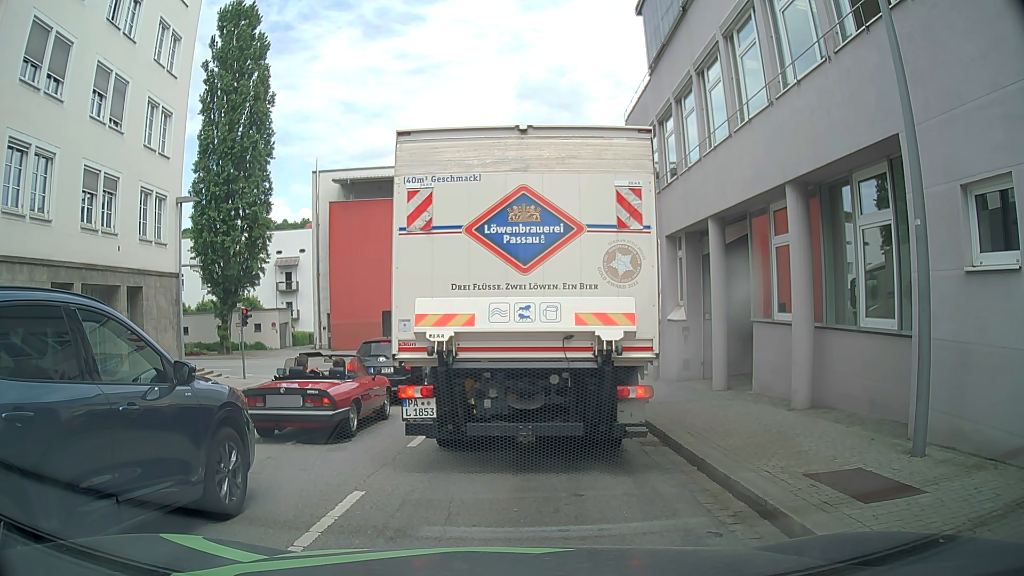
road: tertiary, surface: asphalt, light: Day
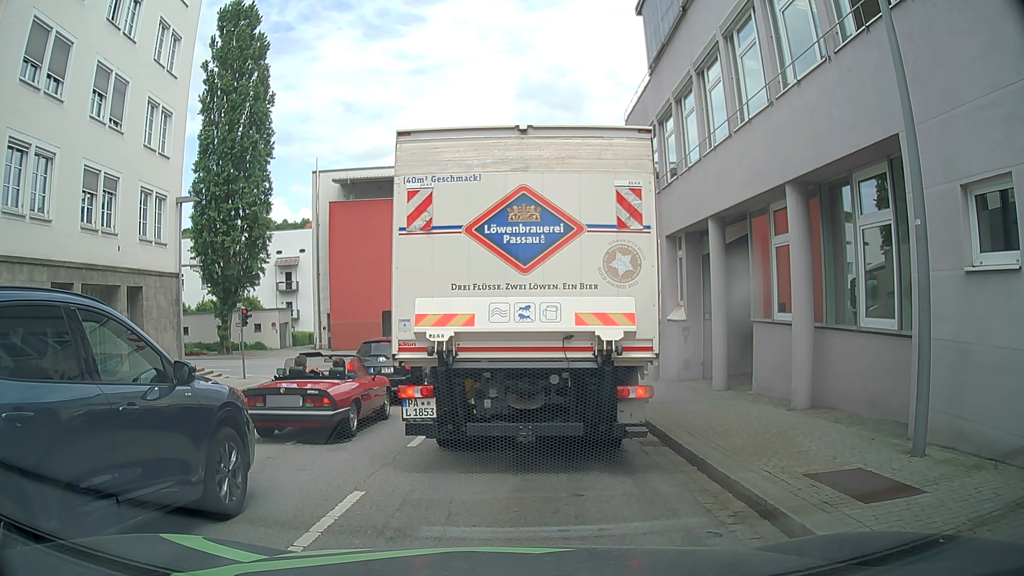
(0.0, 0.0) m; 0°
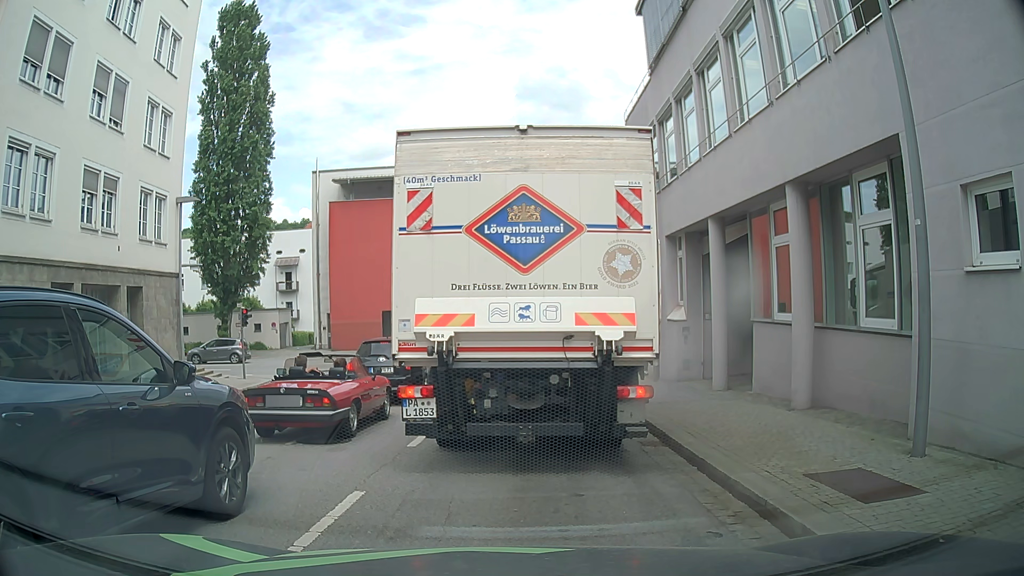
(0.0, 0.0) m; 0°
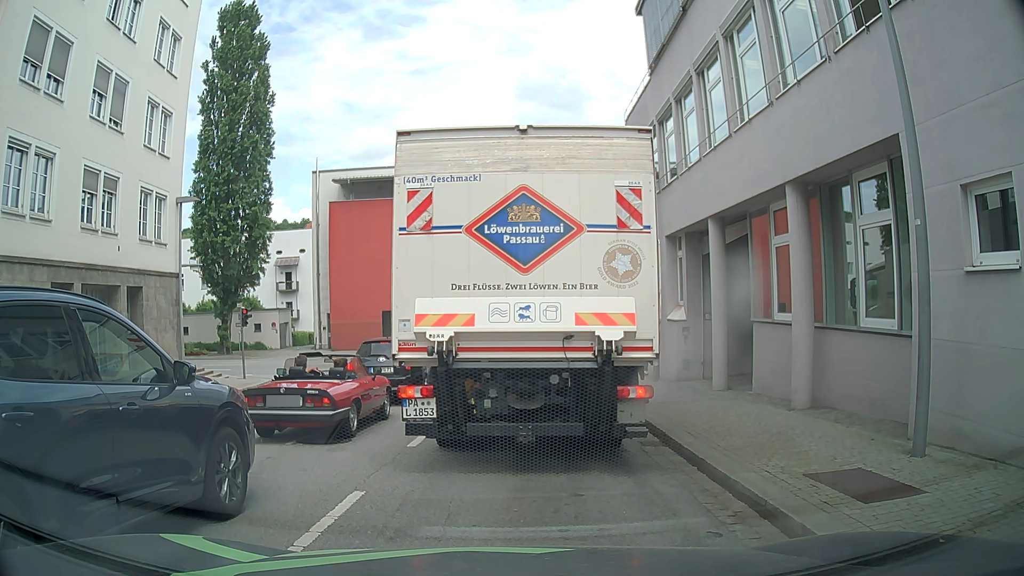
(0.0, 0.0) m; 0°
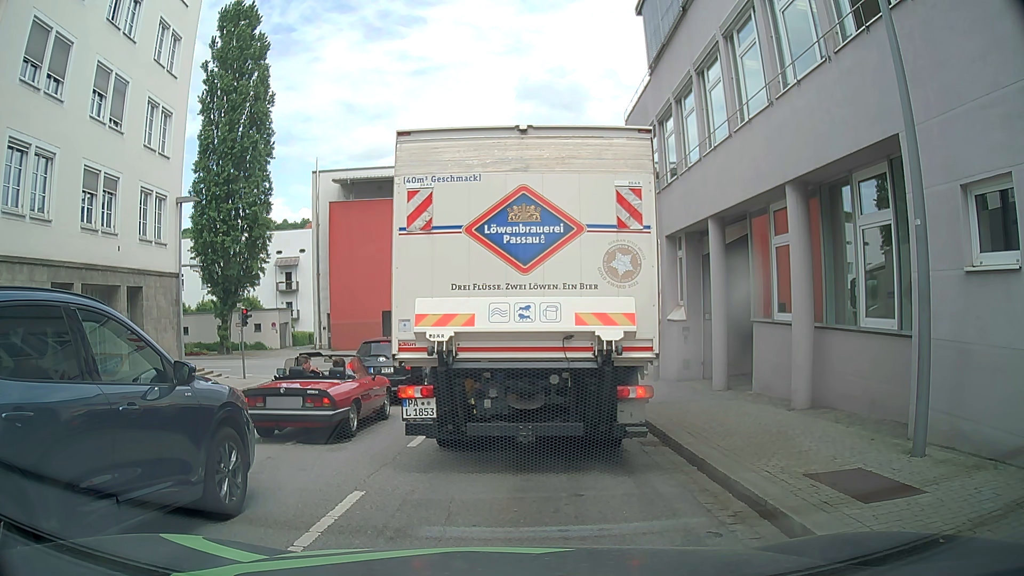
(0.0, 0.0) m; 0°
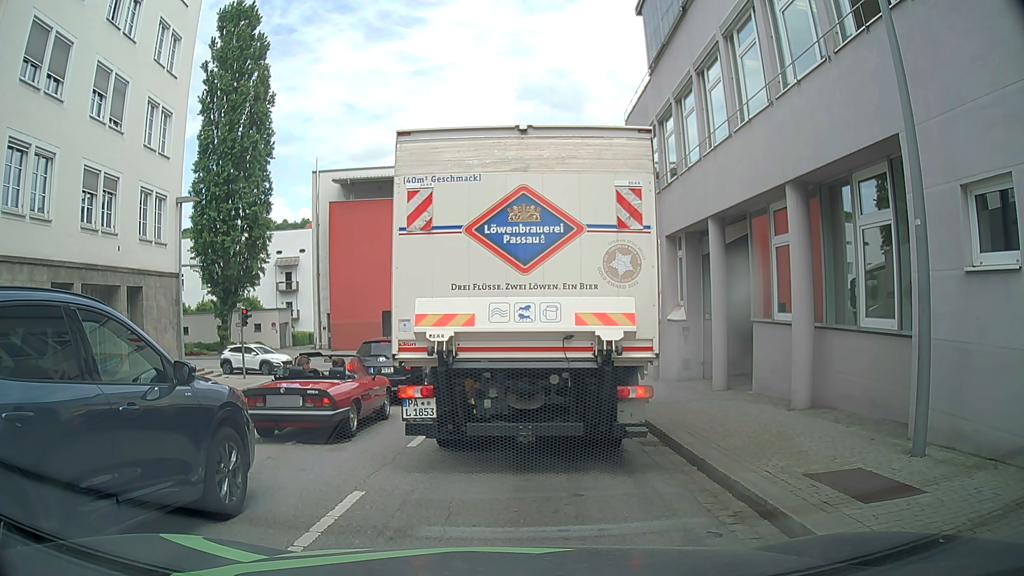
(0.0, 0.0) m; 0°
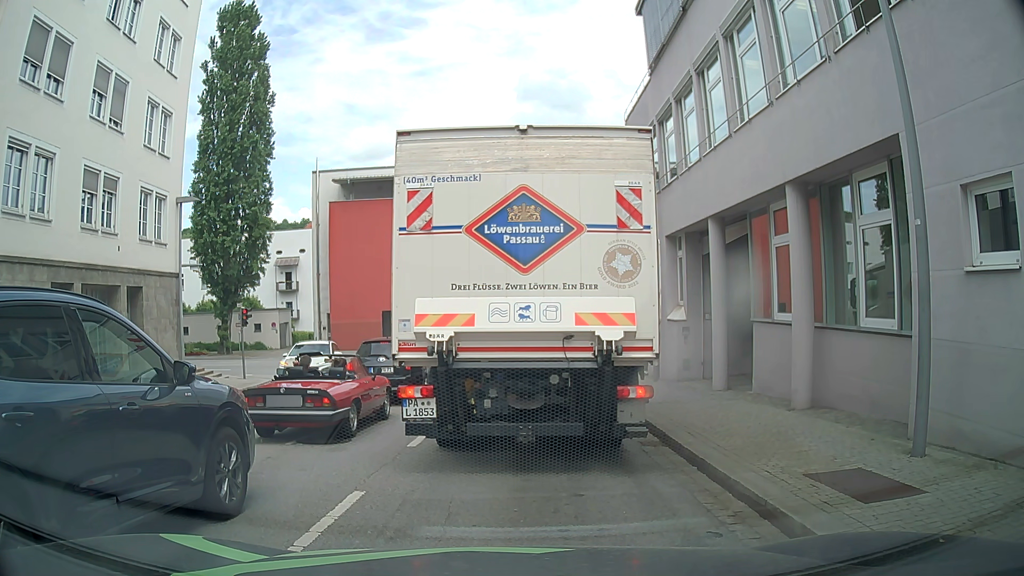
(0.0, 0.0) m; 0°
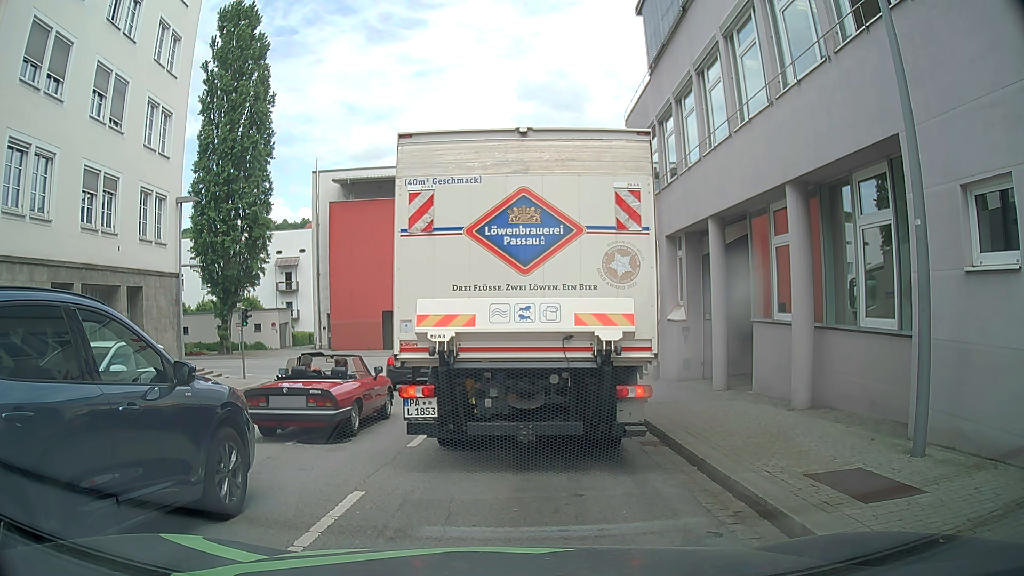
(0.0, 0.0) m; 0°
